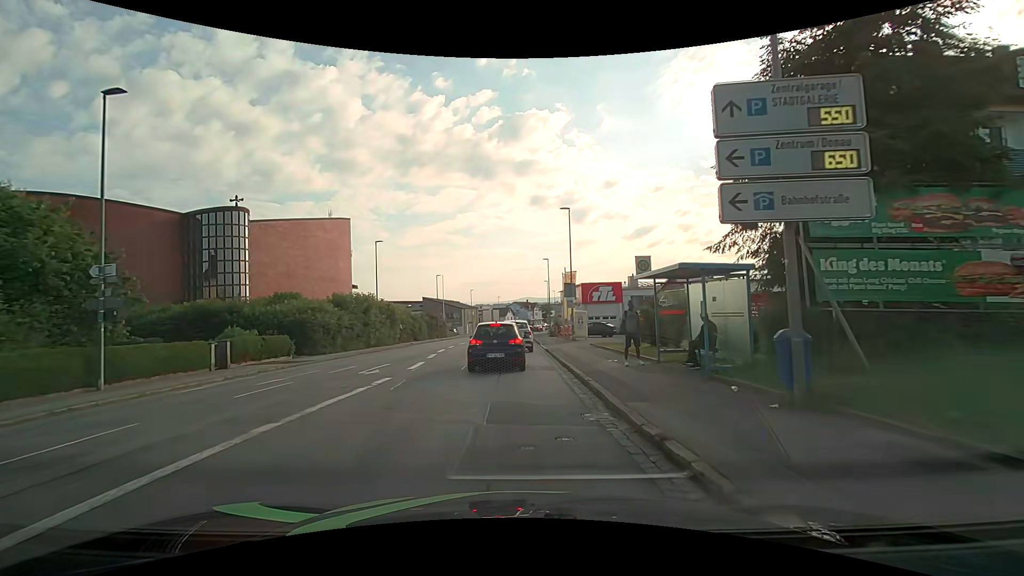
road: tertiary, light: Day
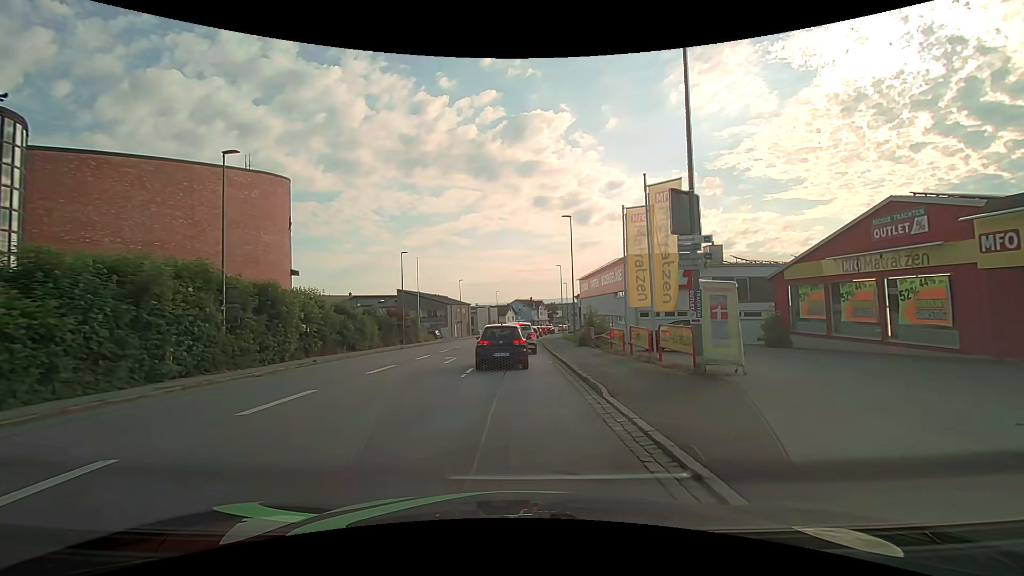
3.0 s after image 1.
(-0.2, +26.2) m; -1°
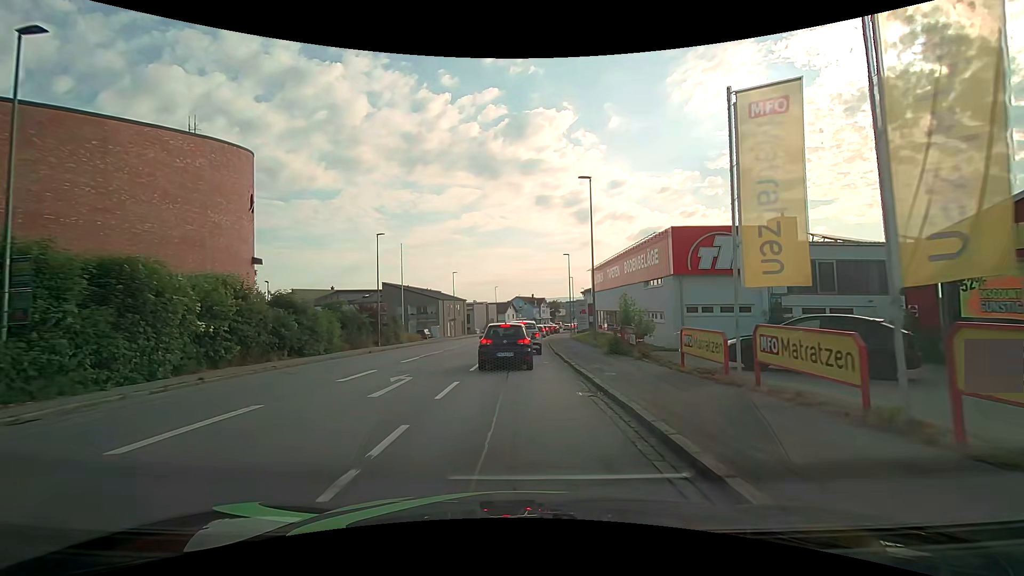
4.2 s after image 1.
(0.0, +10.1) m; 0°
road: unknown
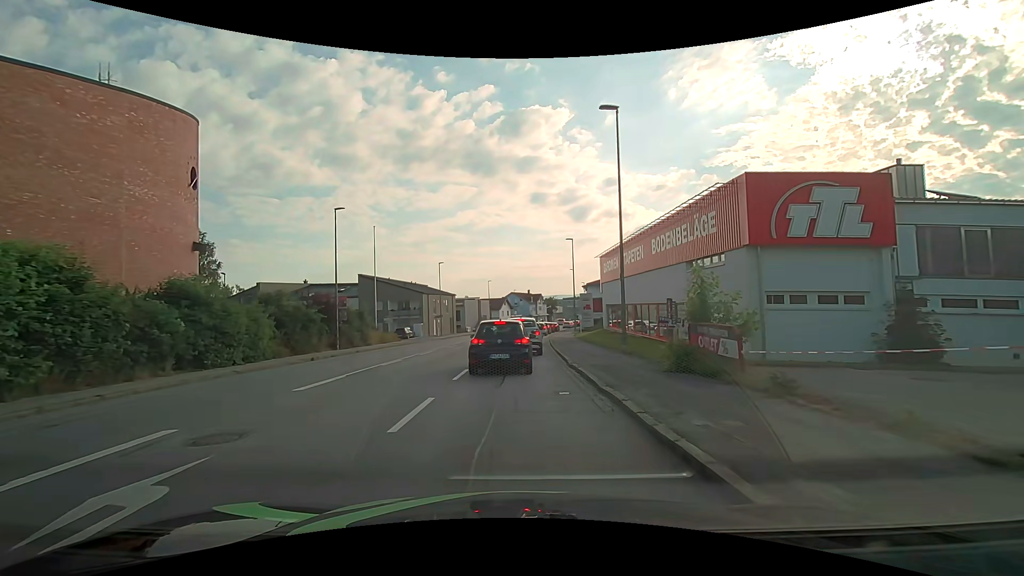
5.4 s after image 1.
(+0.1, +9.3) m; +1°
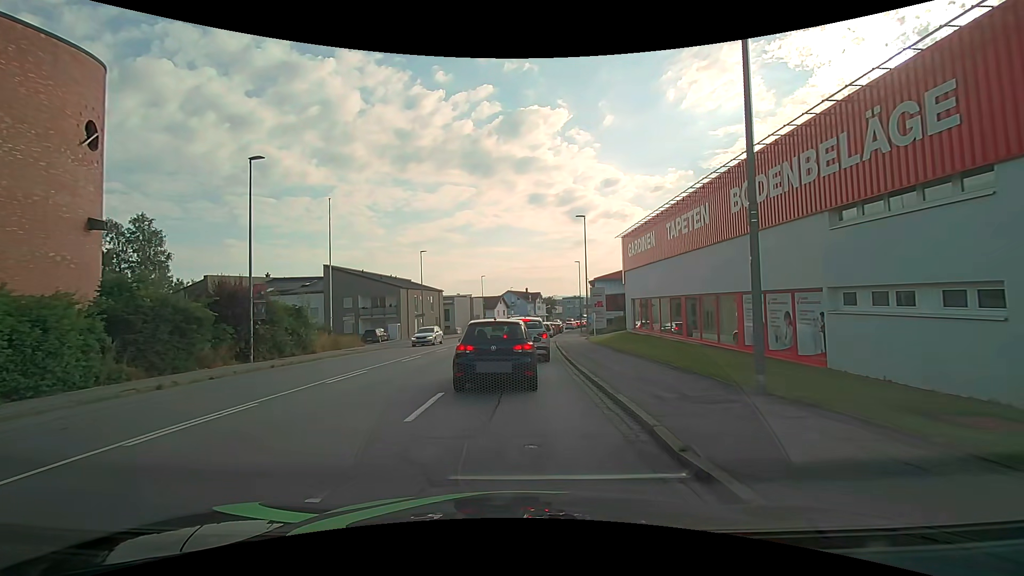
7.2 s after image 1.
(-0.1, +11.1) m; +1°
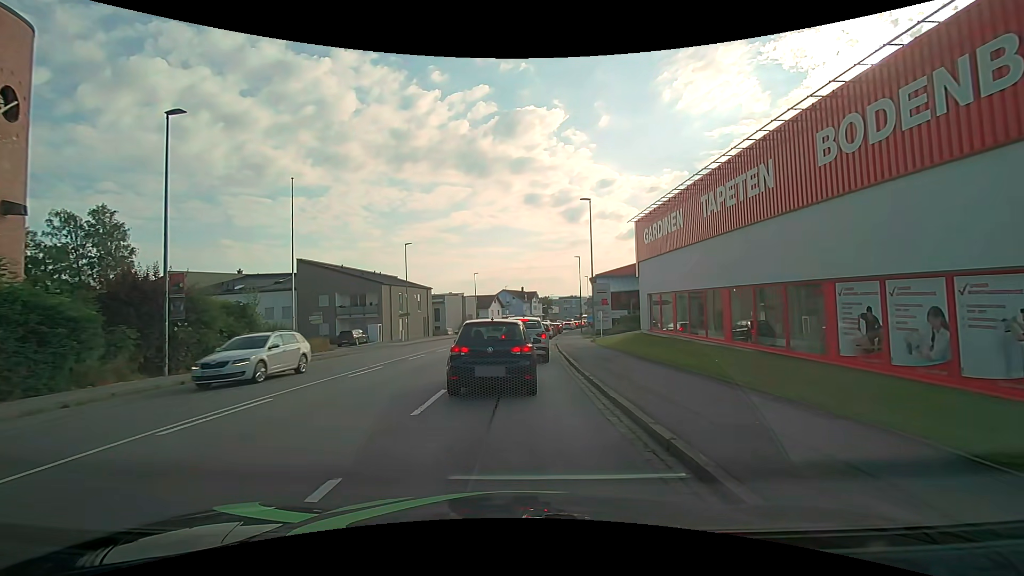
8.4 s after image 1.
(0.0, +5.6) m; -1°
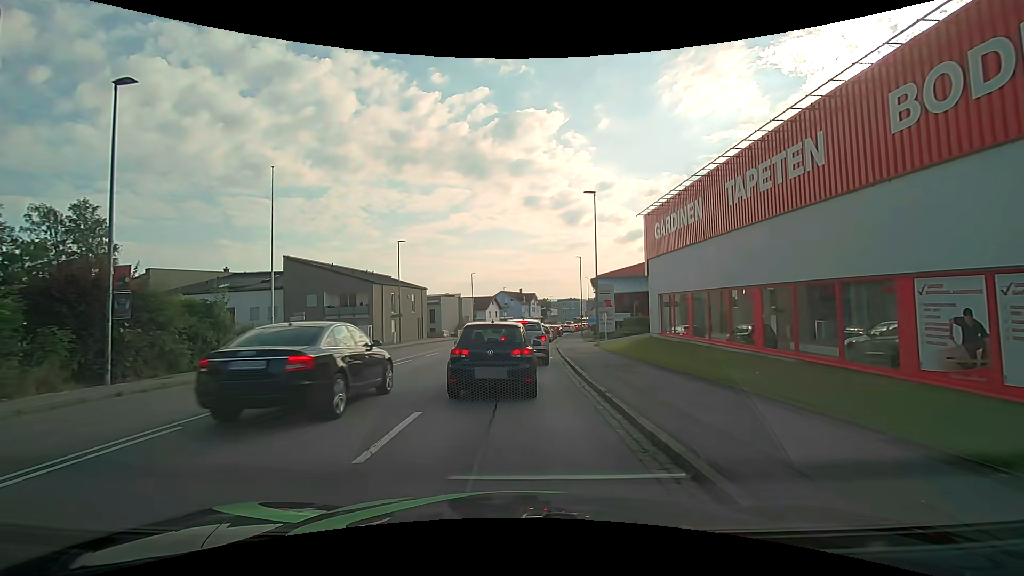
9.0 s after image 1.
(0.0, +2.6) m; -1°
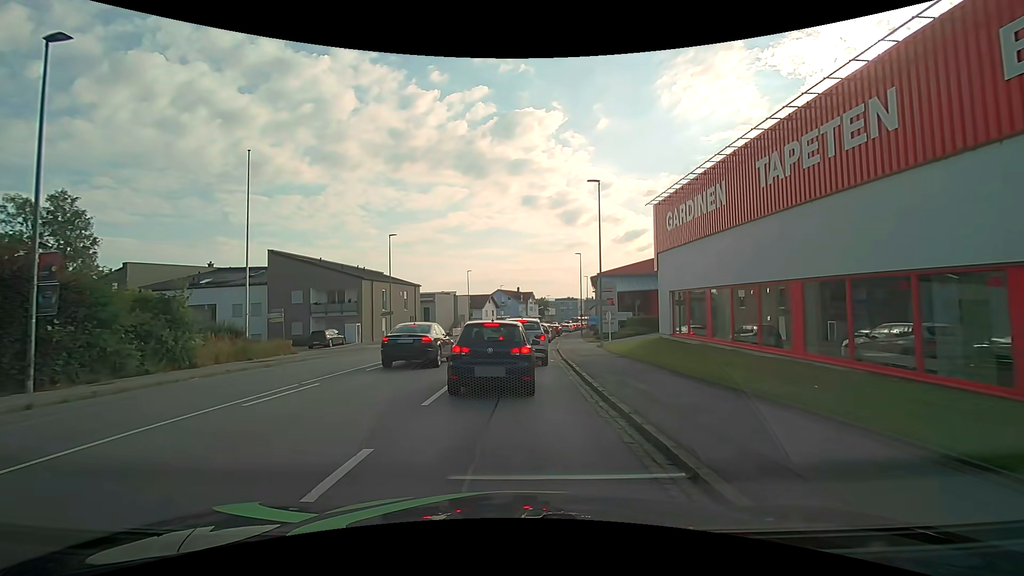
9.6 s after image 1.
(0.0, +2.5) m; +1°
